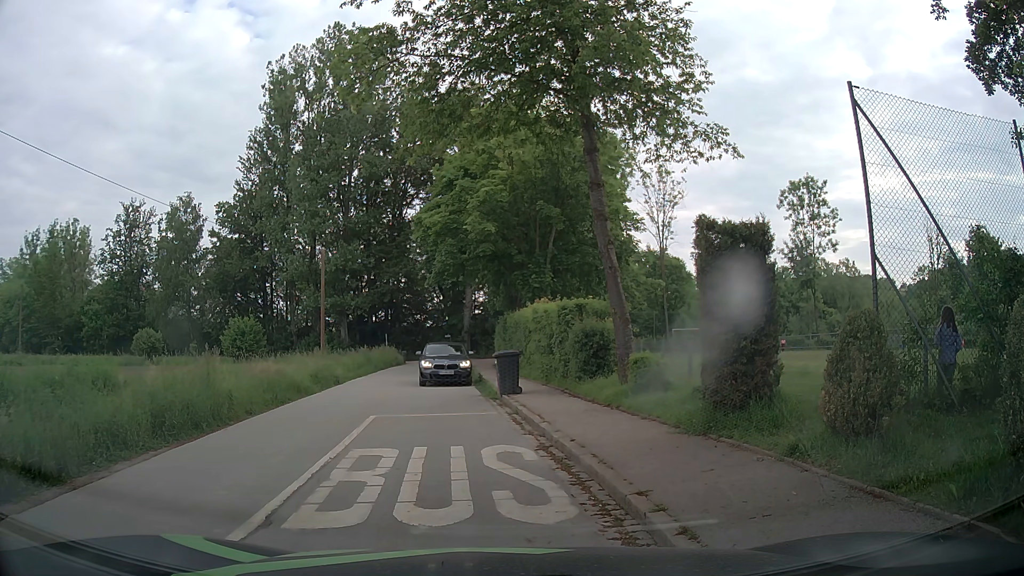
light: Day
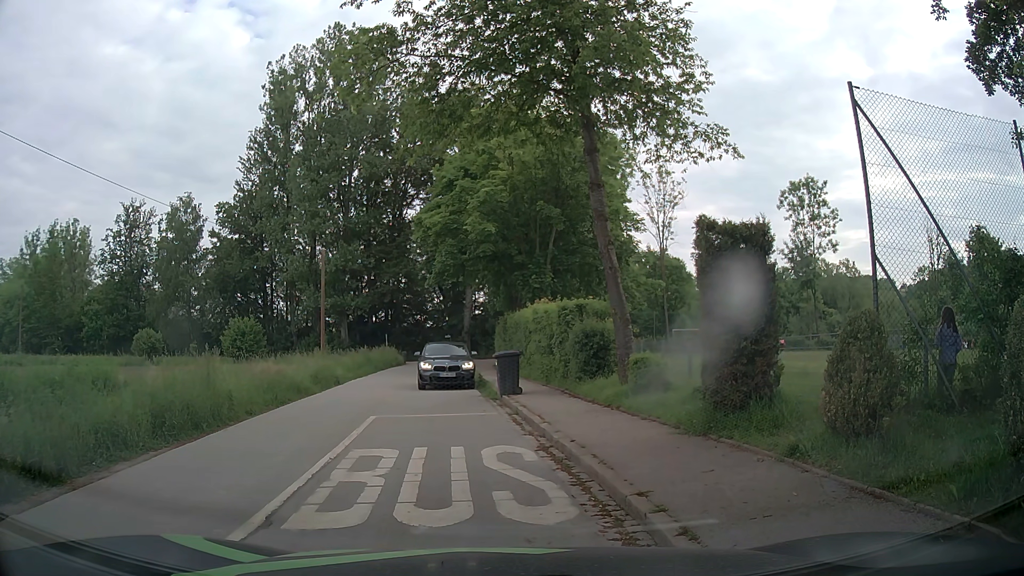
(0.0, 0.0) m; 0°
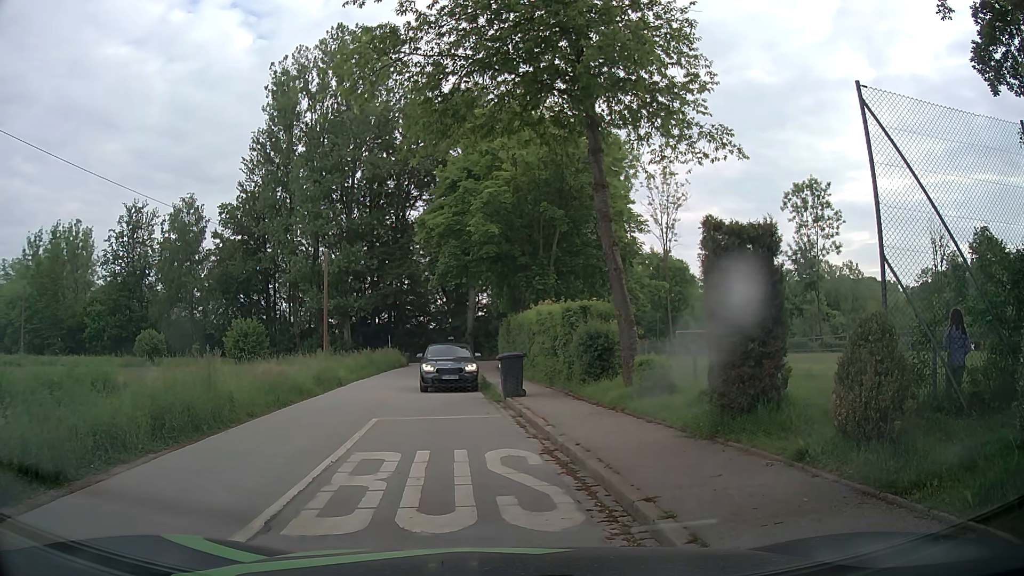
(0.0, +0.1) m; 0°
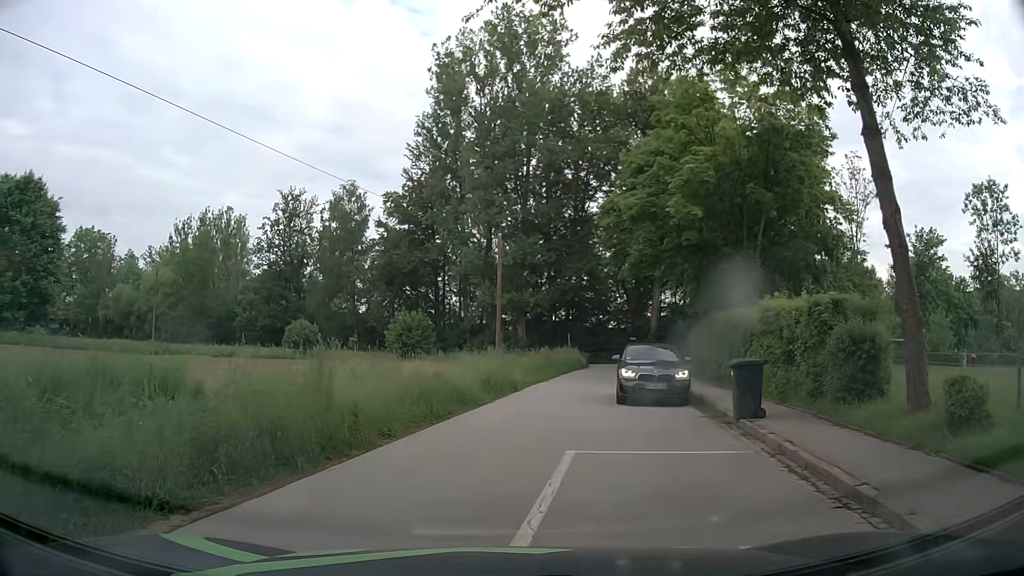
(-0.9, +4.6) m; -17°
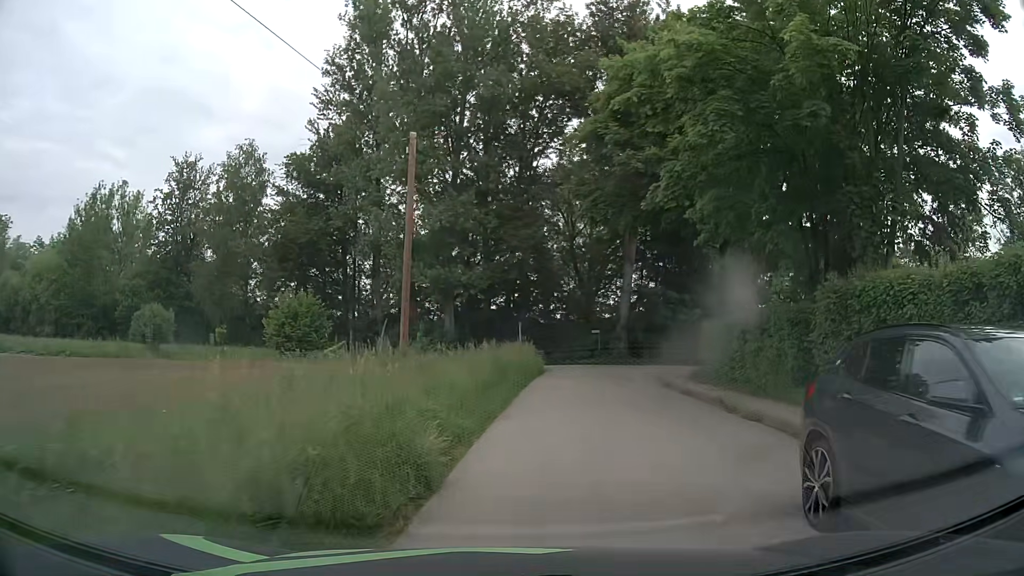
(+0.4, +15.3) m; +7°
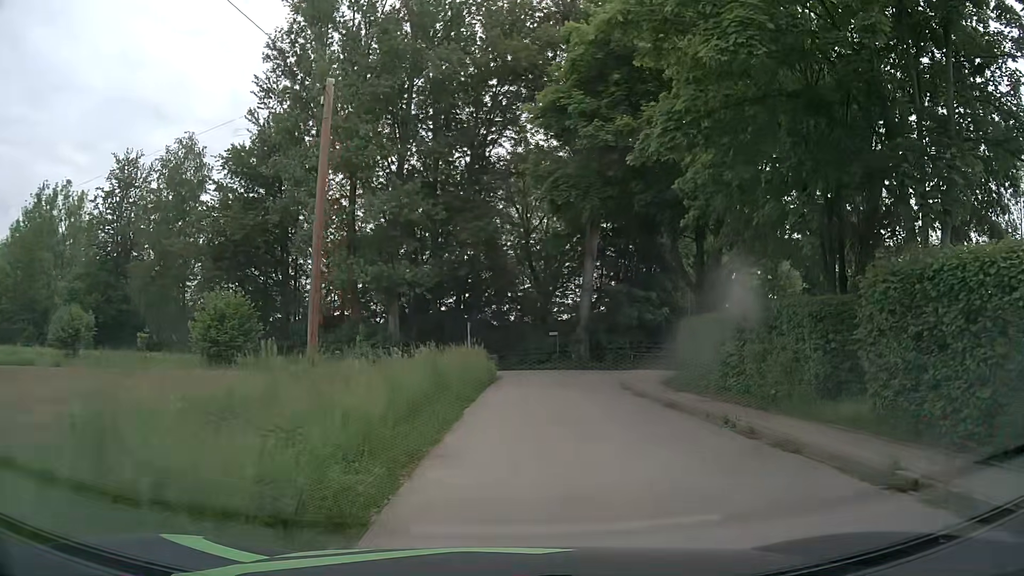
(+0.1, +4.1) m; +4°
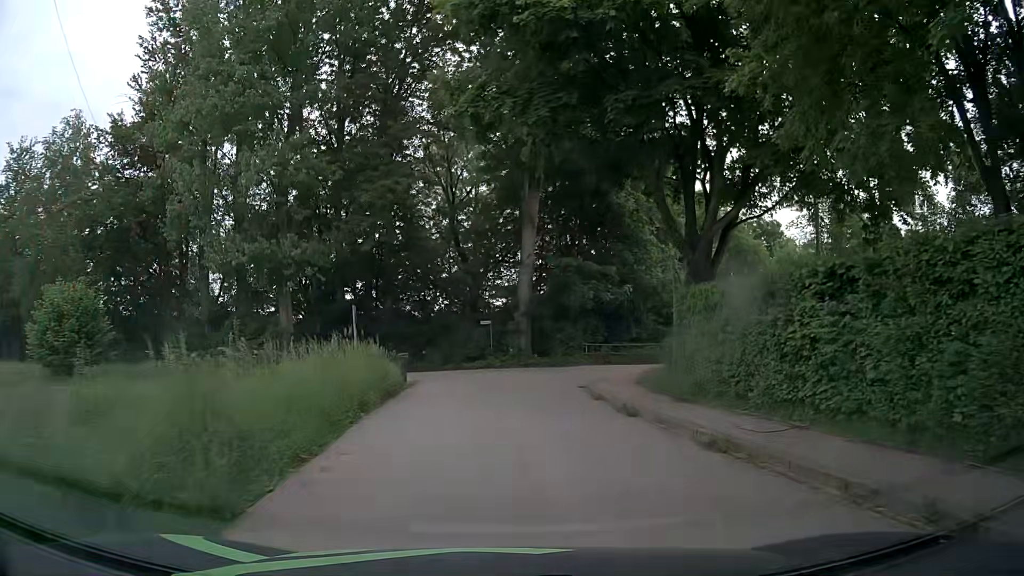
(+0.5, +9.1) m; +5°
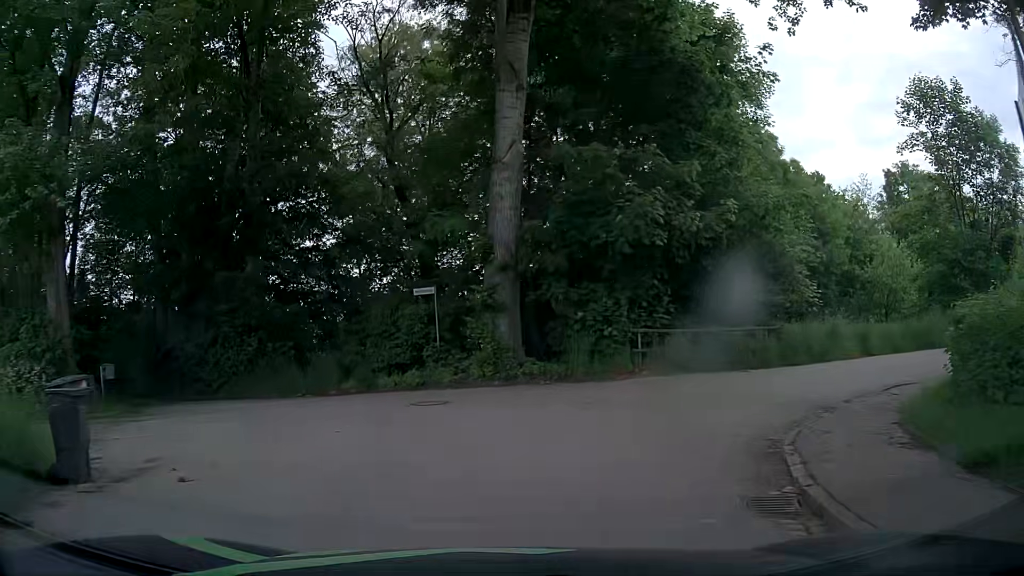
(+0.3, +17.5) m; +2°
